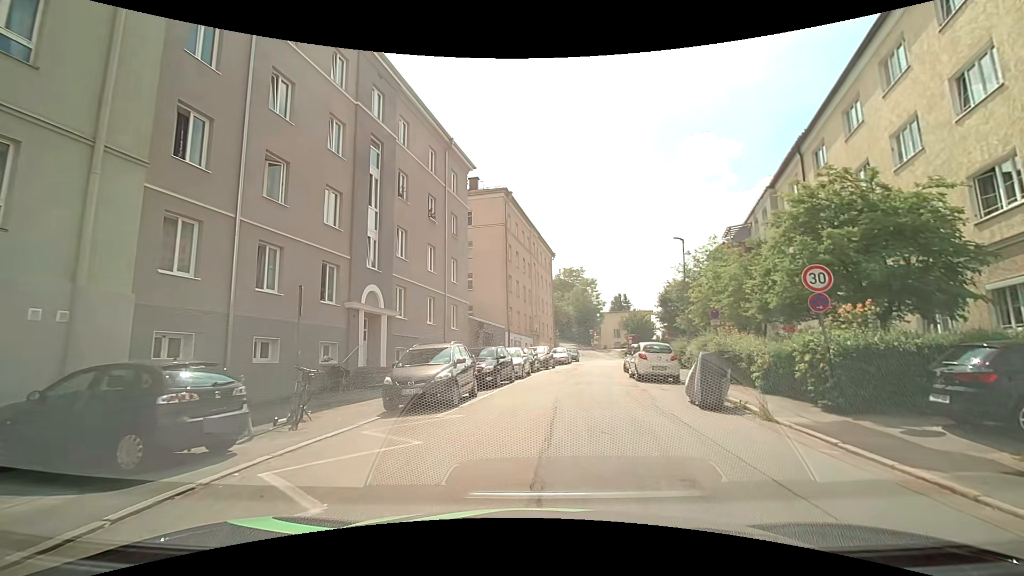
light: Day
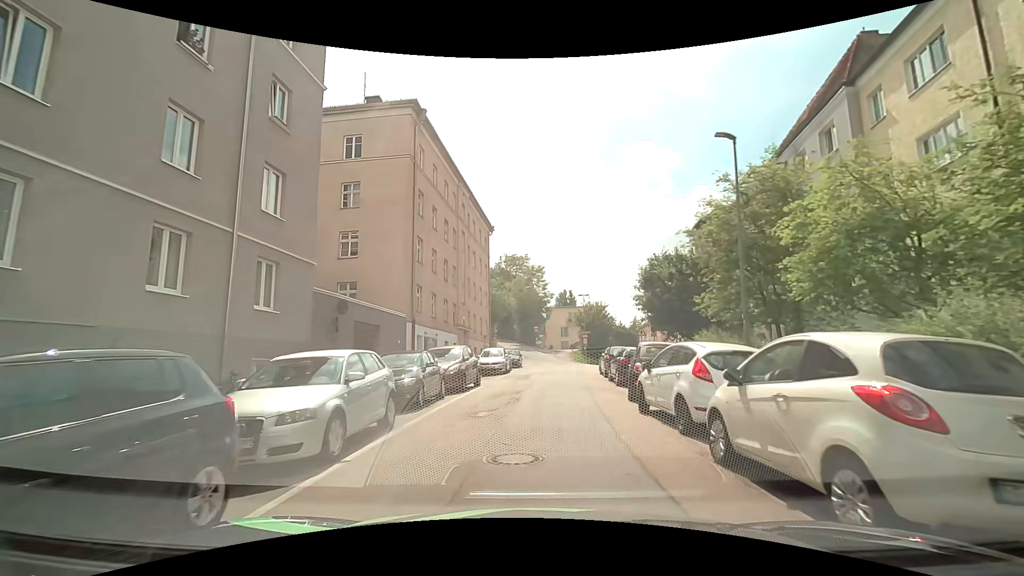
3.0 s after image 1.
(+0.7, +16.4) m; +5°
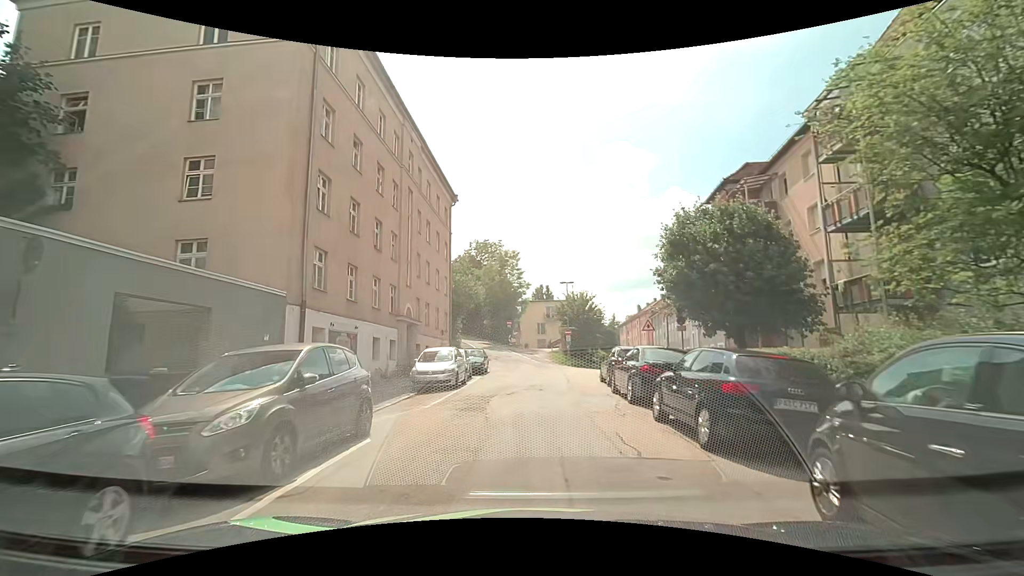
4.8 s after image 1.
(+0.2, +11.0) m; +3°
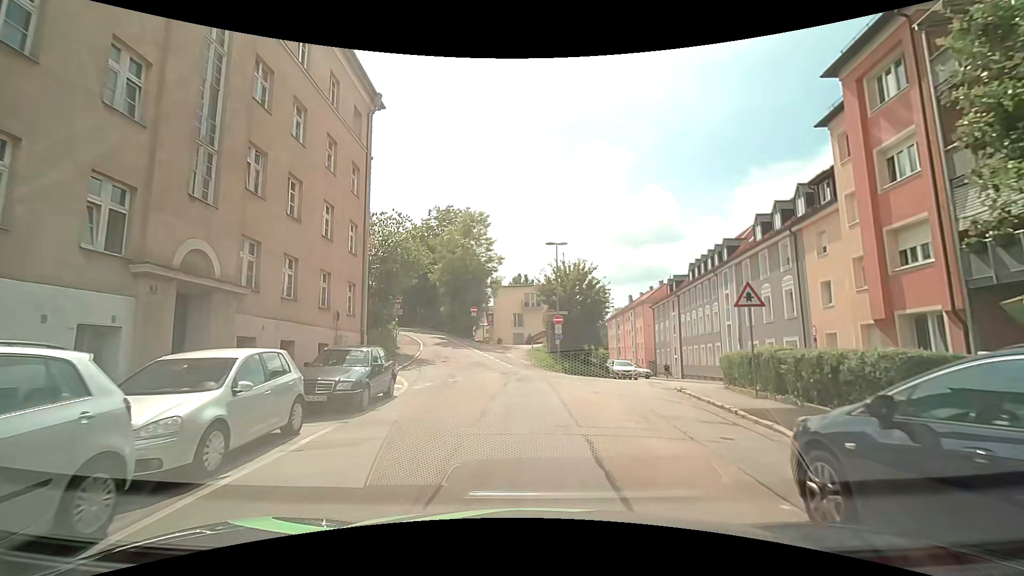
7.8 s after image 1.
(+0.4, +17.3) m; +1°
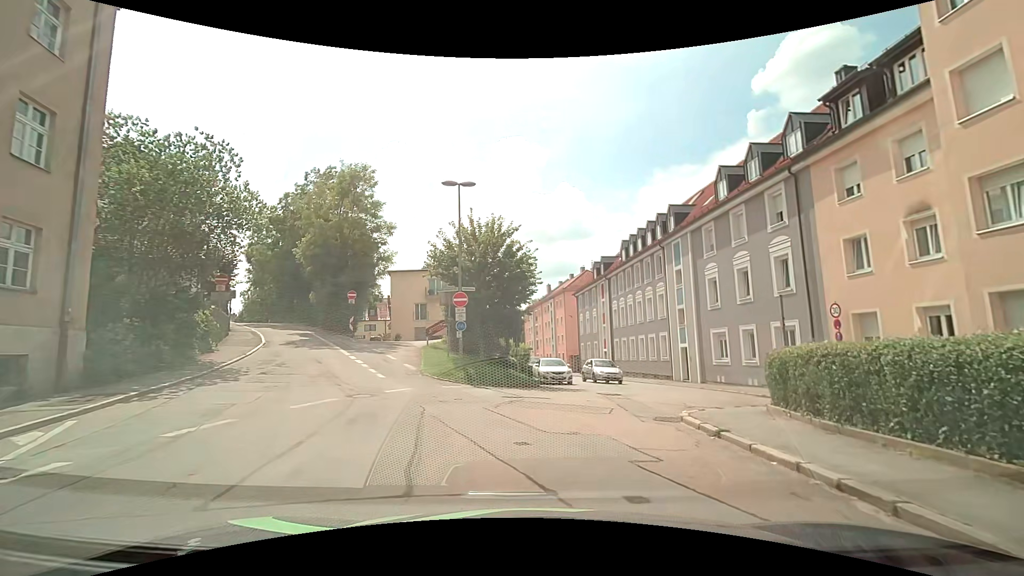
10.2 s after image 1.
(+0.9, +11.0) m; +11°
